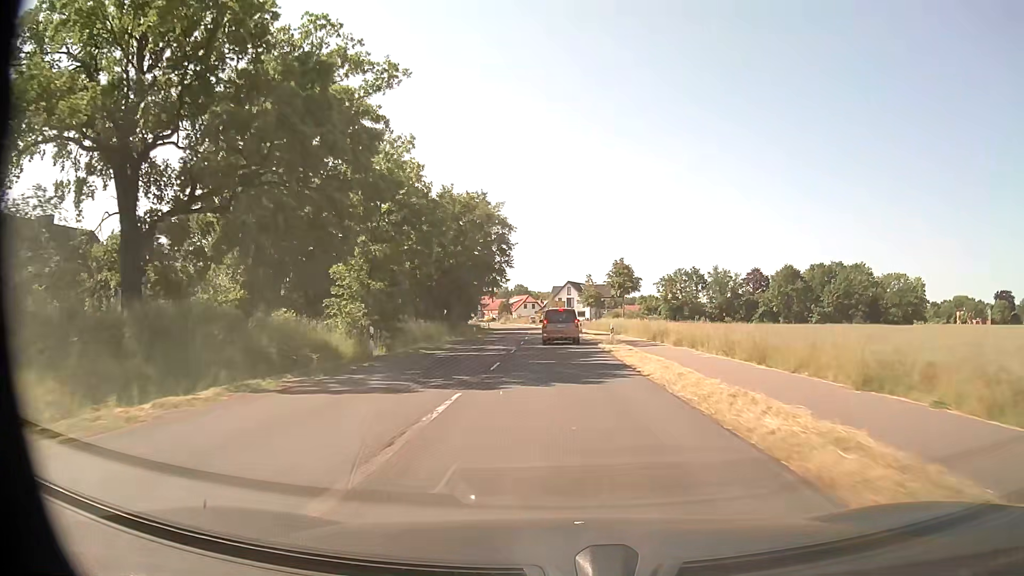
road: secondary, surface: asphalt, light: Day
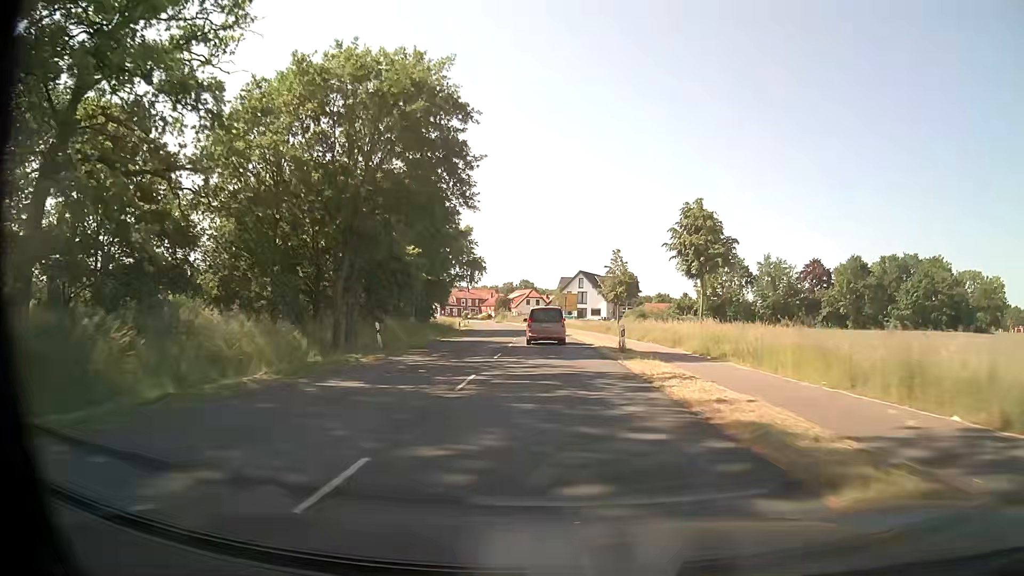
(-0.1, +32.4) m; -1°
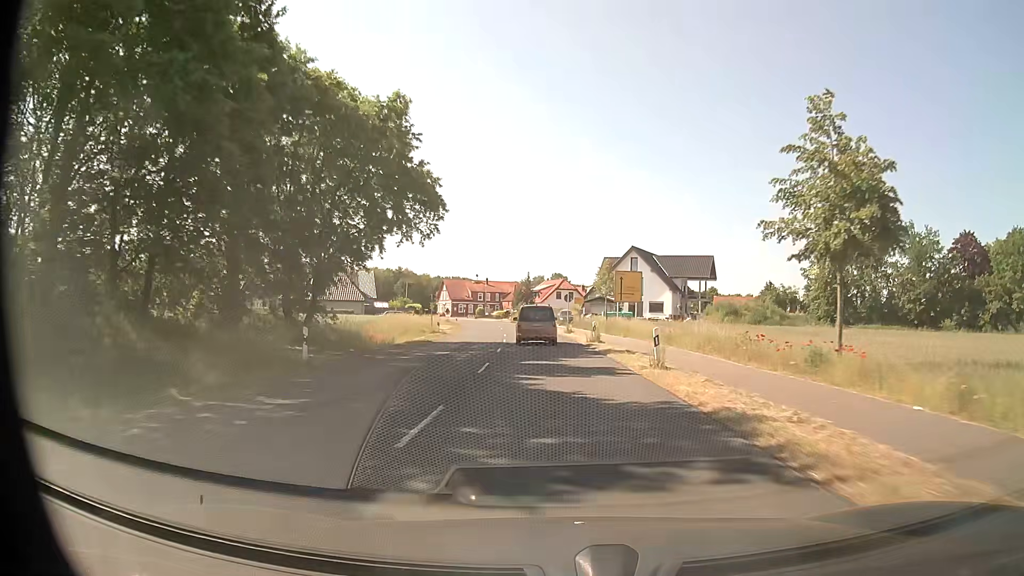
(-1.0, +41.4) m; -3°
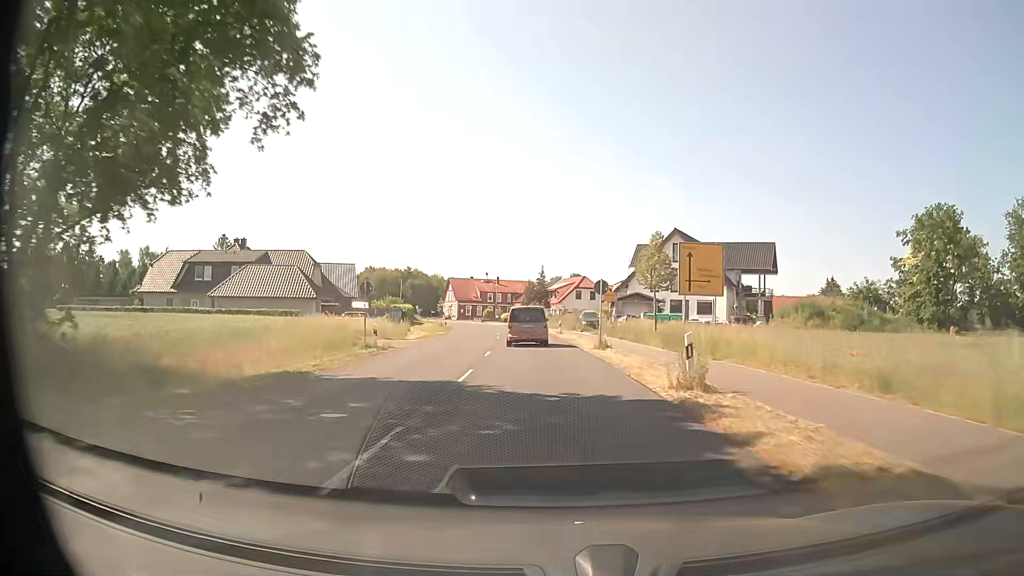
(-0.2, +20.1) m; -1°
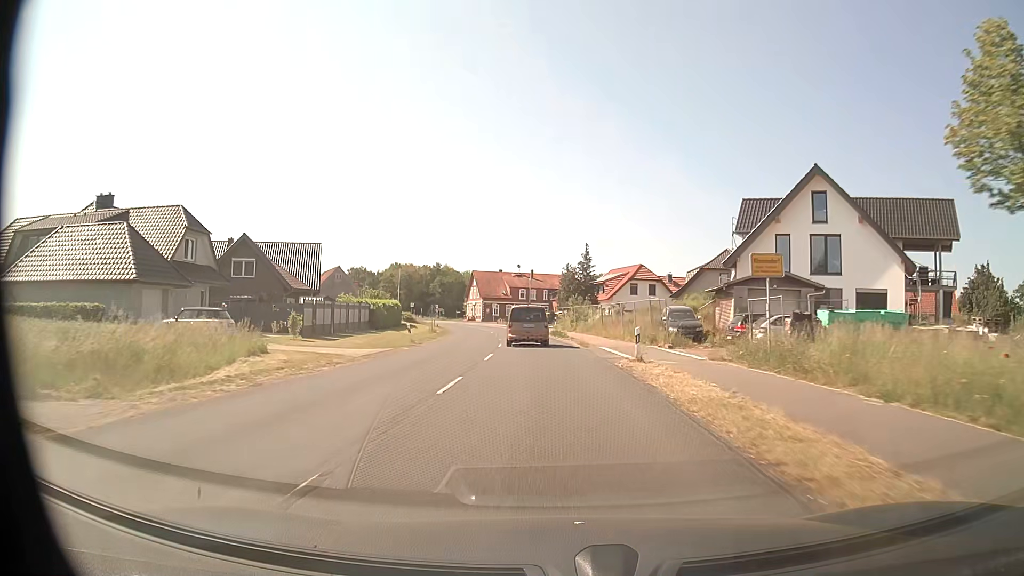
(-0.8, +29.7) m; -4°
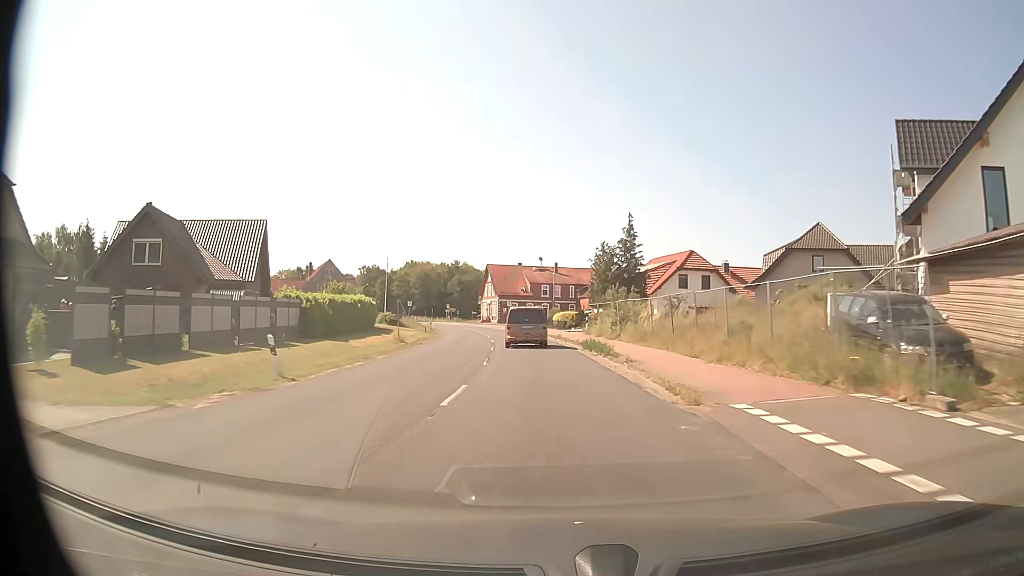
(-0.4, +19.5) m; -2°
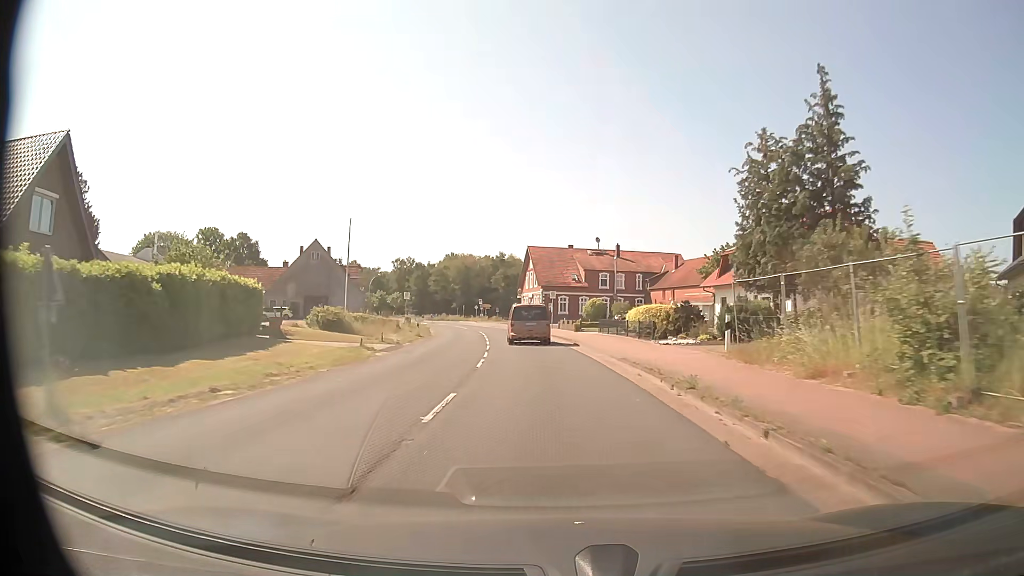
(-1.1, +28.9) m; -5°
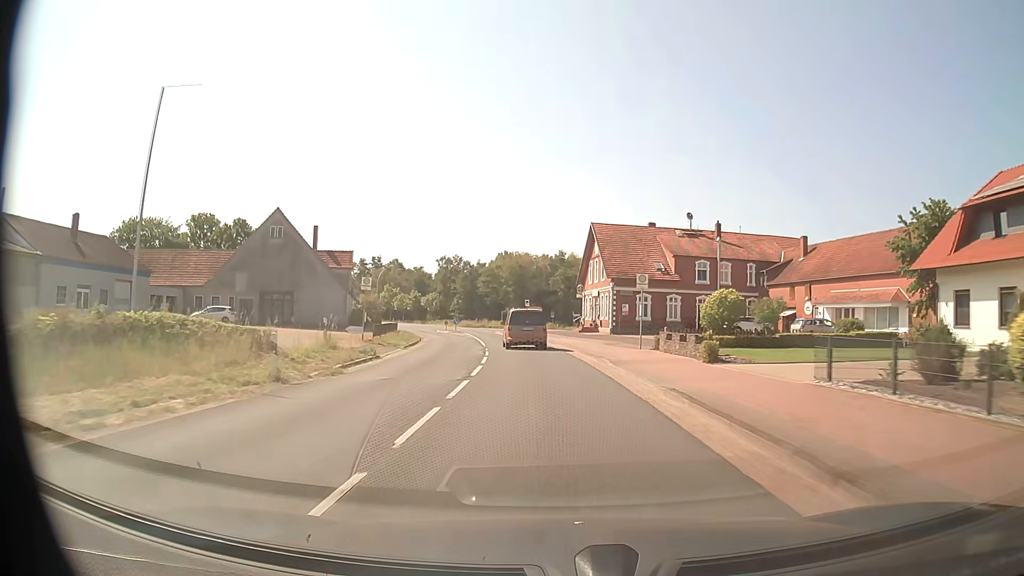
(-1.2, +28.6) m; -5°
(0, +10) (-1, +20) (-2, +30) (-3, +40) (-4, +50) (-6, +60) (-8, +69) (-10, +79) (-13, +89) (-16, +98) m
